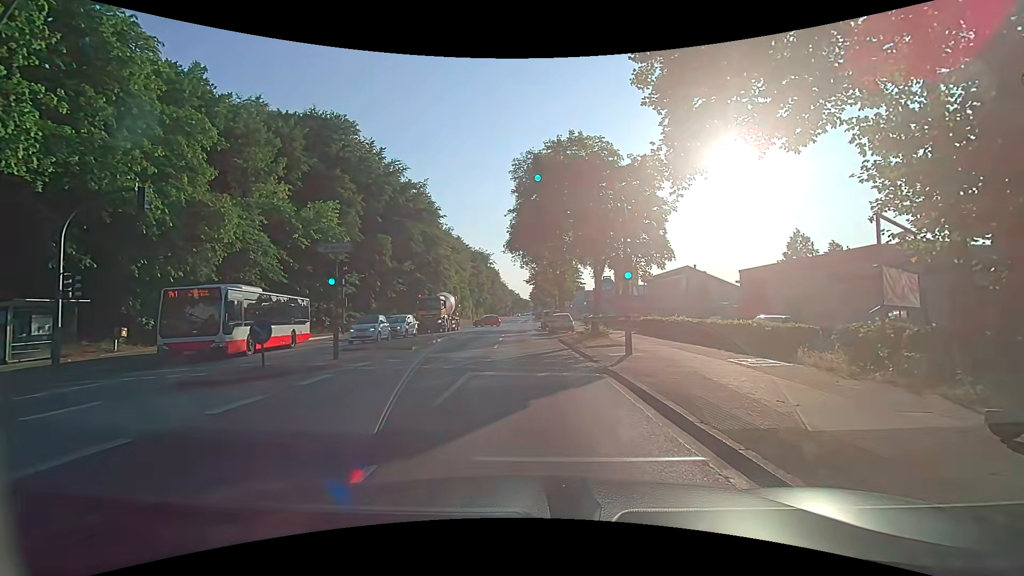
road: primary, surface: asphalt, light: Day
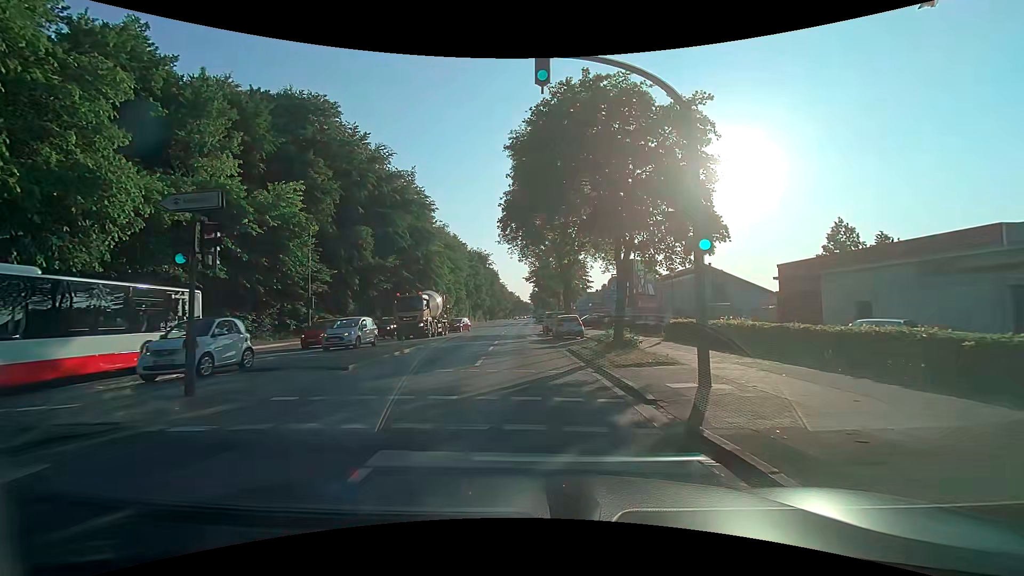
(-0.1, +7.4) m; +1°
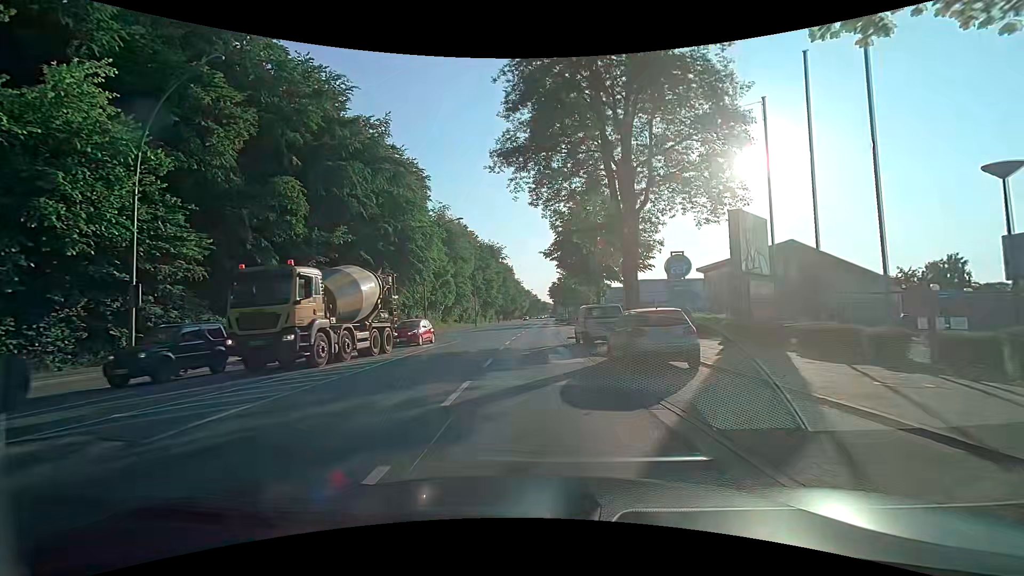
(-0.8, +19.3) m; -3°
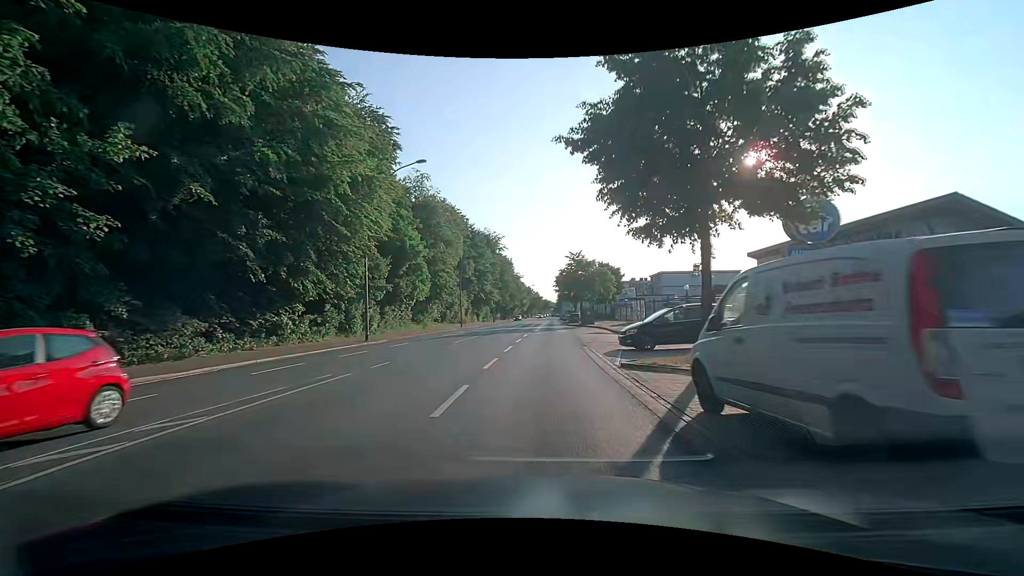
(-0.2, +19.5) m; 0°
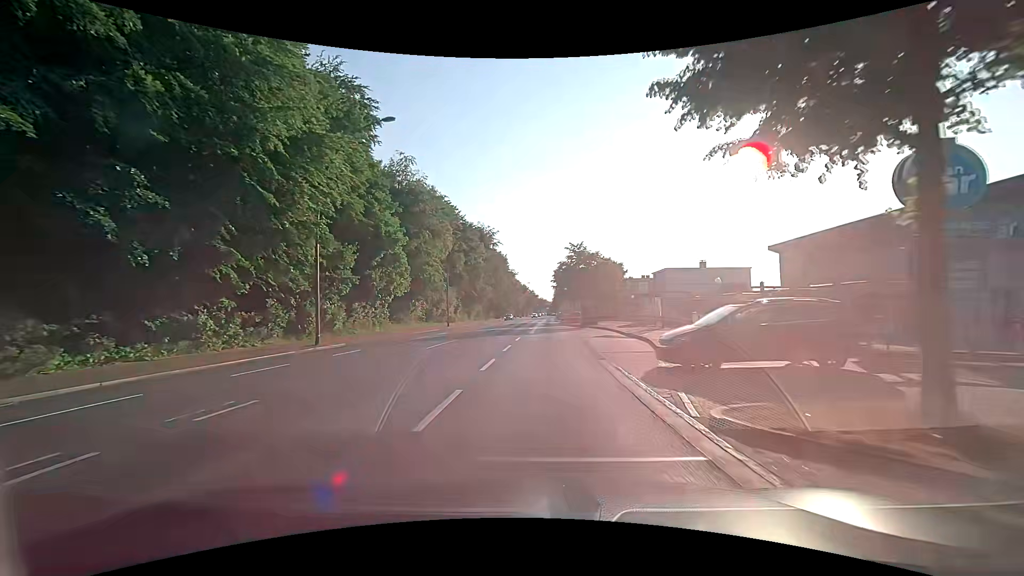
(-0.1, +7.1) m; 0°
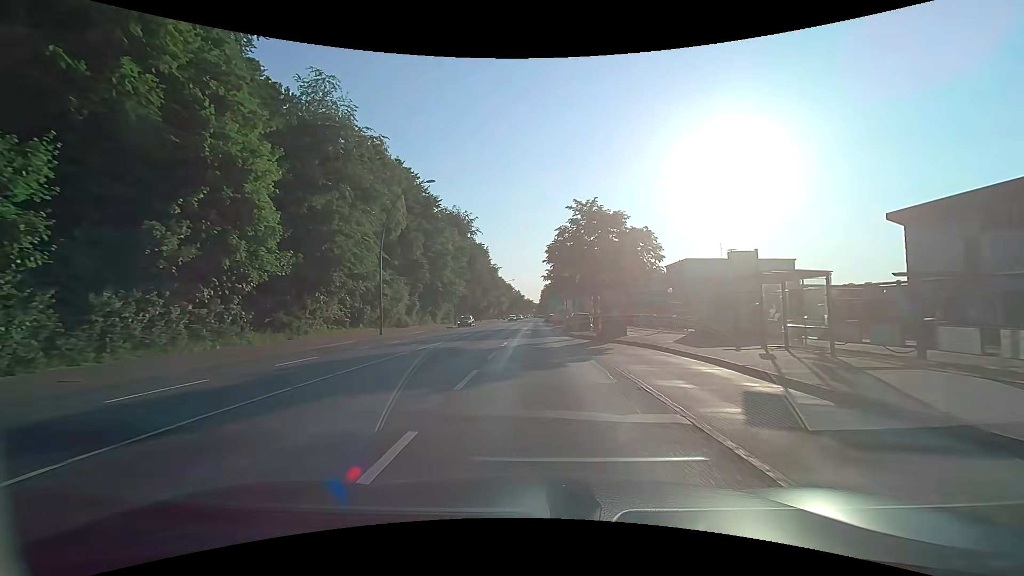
(+0.4, +22.0) m; +2°
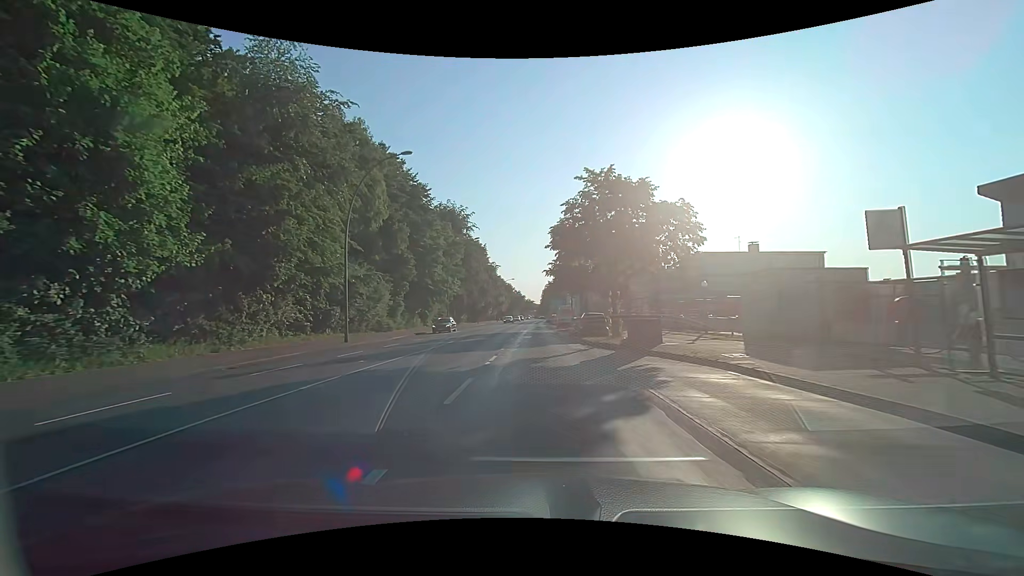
(0.0, +7.4) m; 0°
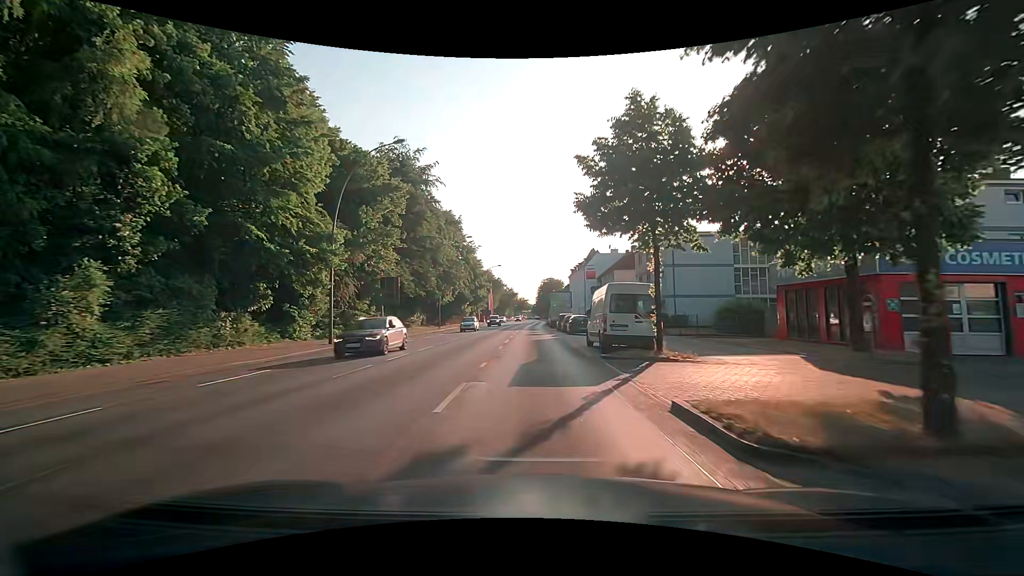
(-0.1, +37.8) m; 0°
(0, +10) (0, +20) (0, +30) (0, +40) (0, +50) (0, +60) (0, +70) (0, +80) (0, +90) (-1, +100) m
